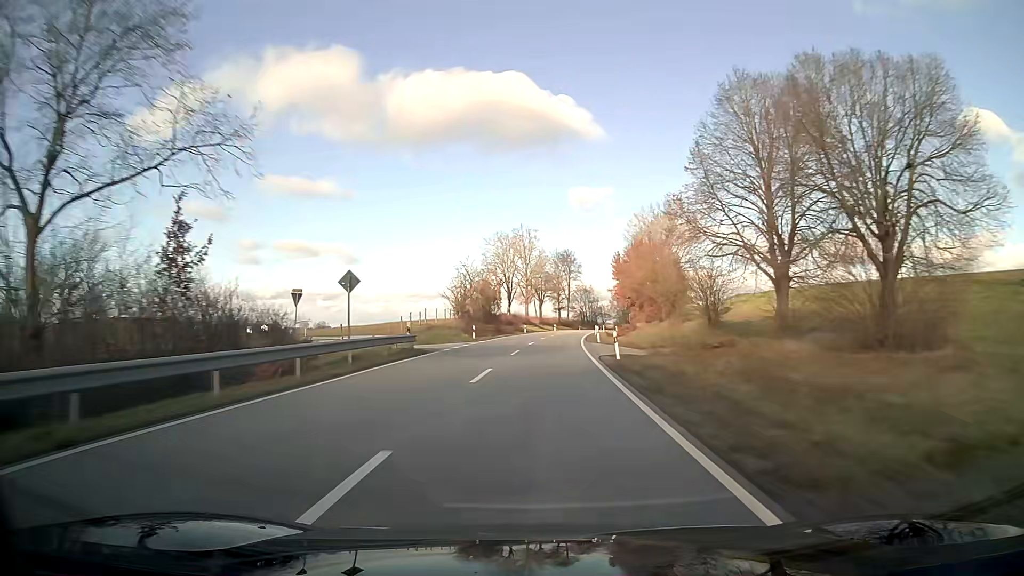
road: secondary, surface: asphalt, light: Day
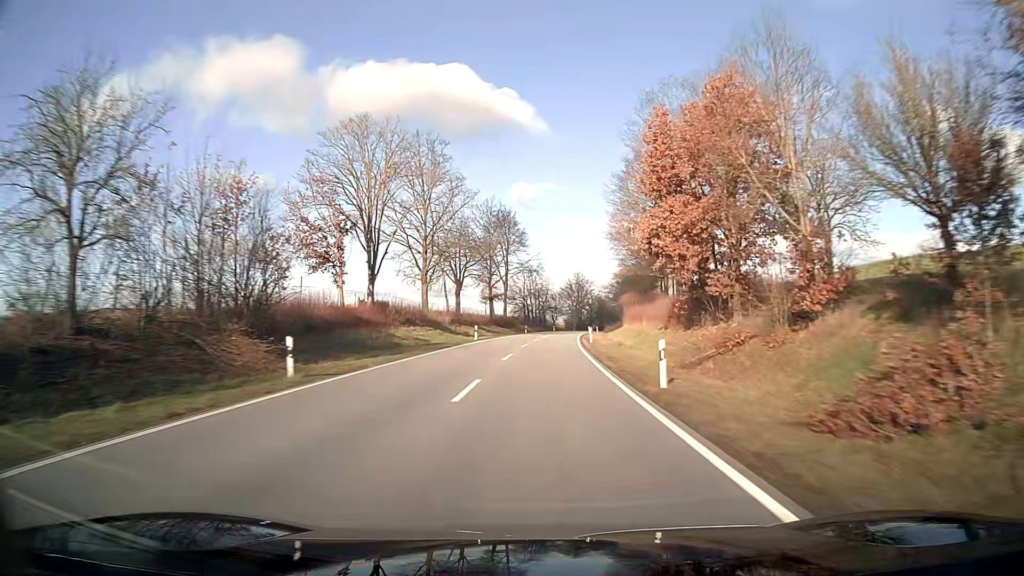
(+3.0, +63.1) m; +5°
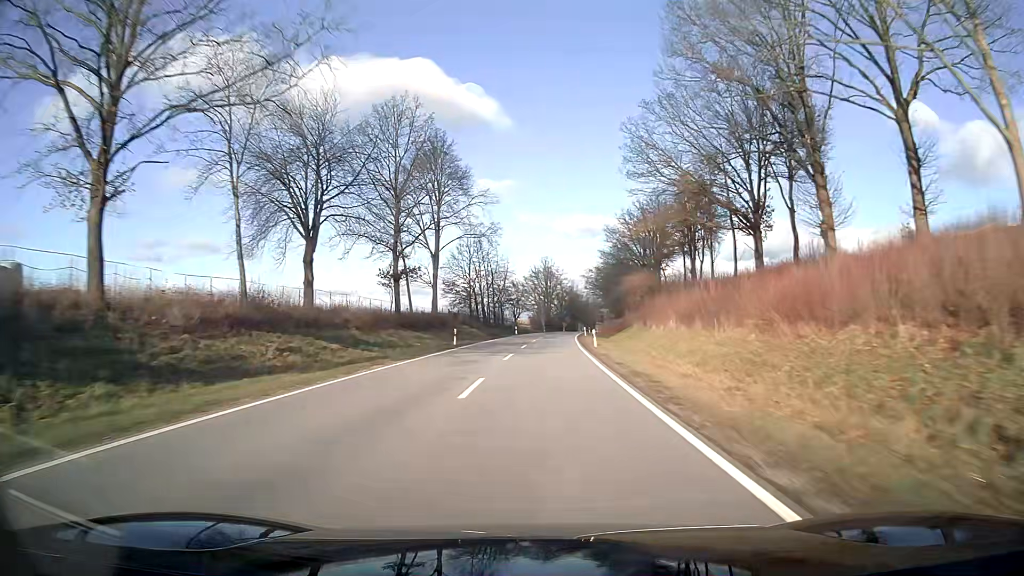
(+1.3, +47.5) m; +3°
